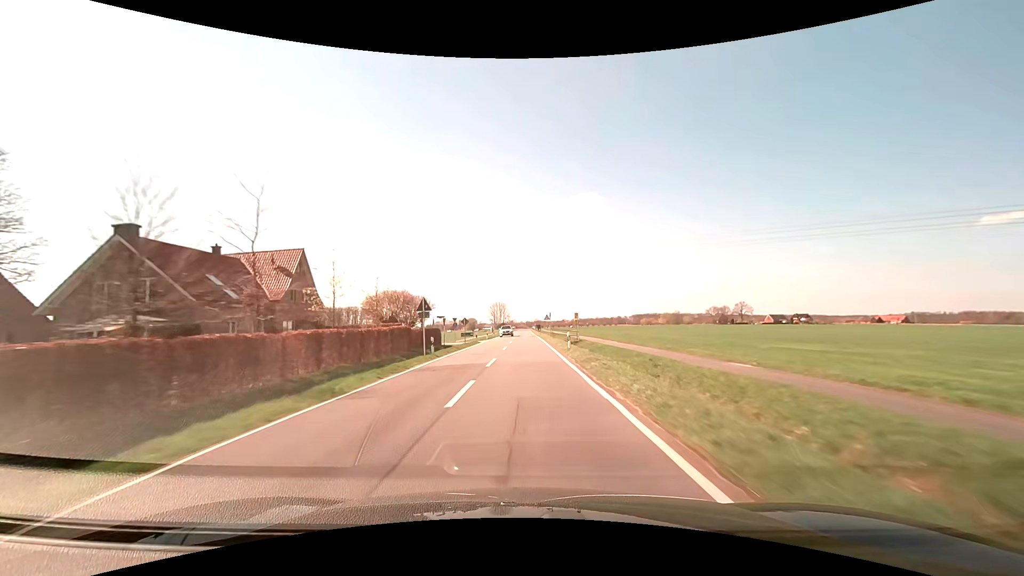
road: secondary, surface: asphalt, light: Day
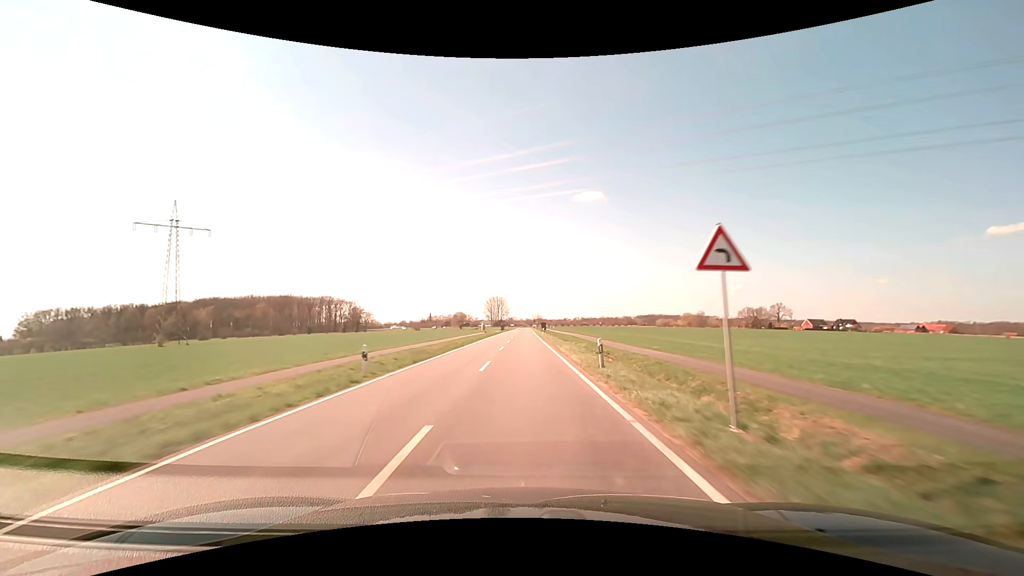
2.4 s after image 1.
(+0.1, +62.7) m; 0°
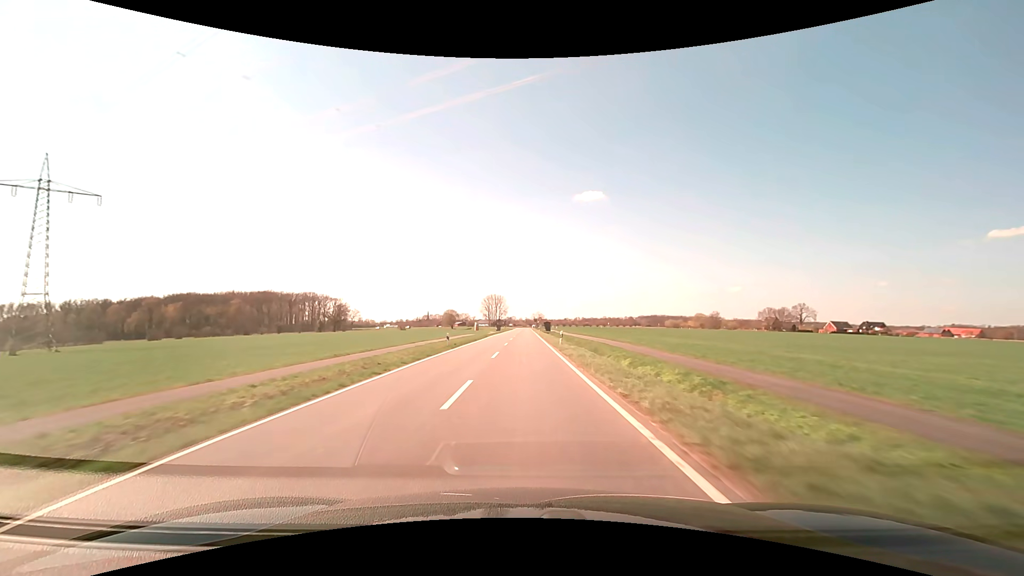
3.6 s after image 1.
(0.0, +31.1) m; 0°
(0, +10) (0, +20) (0, +30) (0, +40) (0, +50) (0, +60) (0, +70) (0, +80) (0, +90) (0, +100) m
